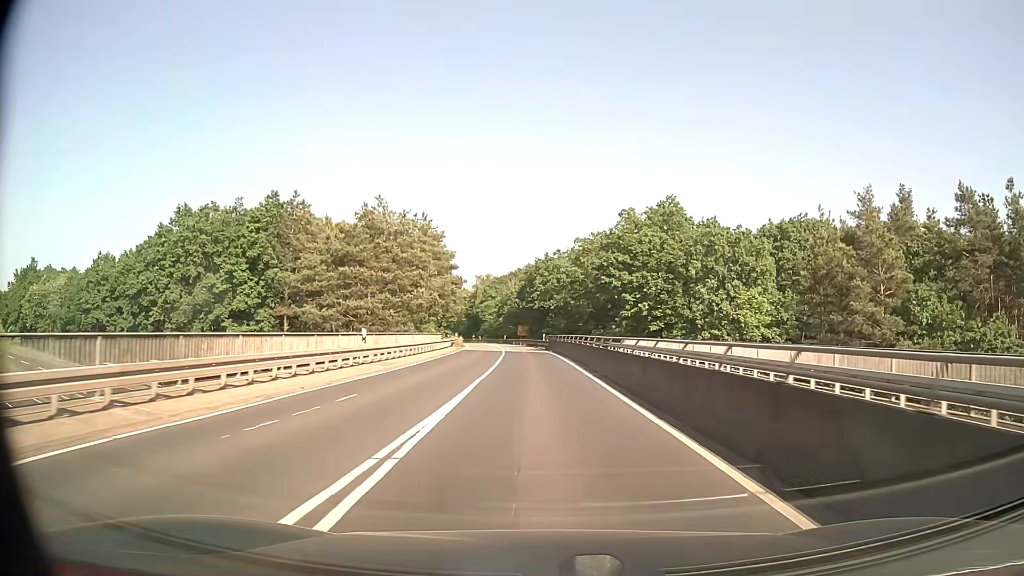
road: secondary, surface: asphalt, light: Day
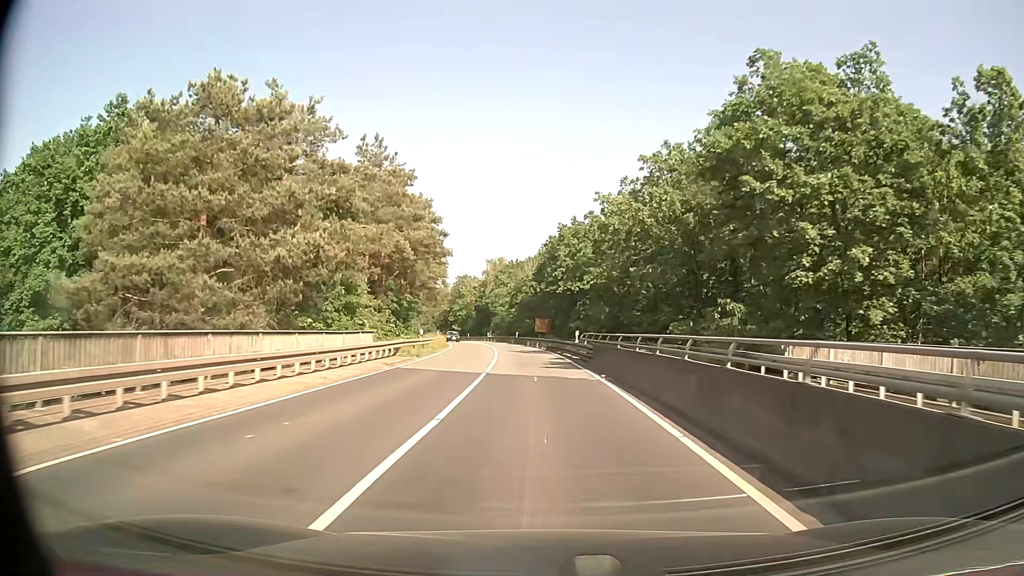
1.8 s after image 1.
(-0.2, +29.8) m; -1°
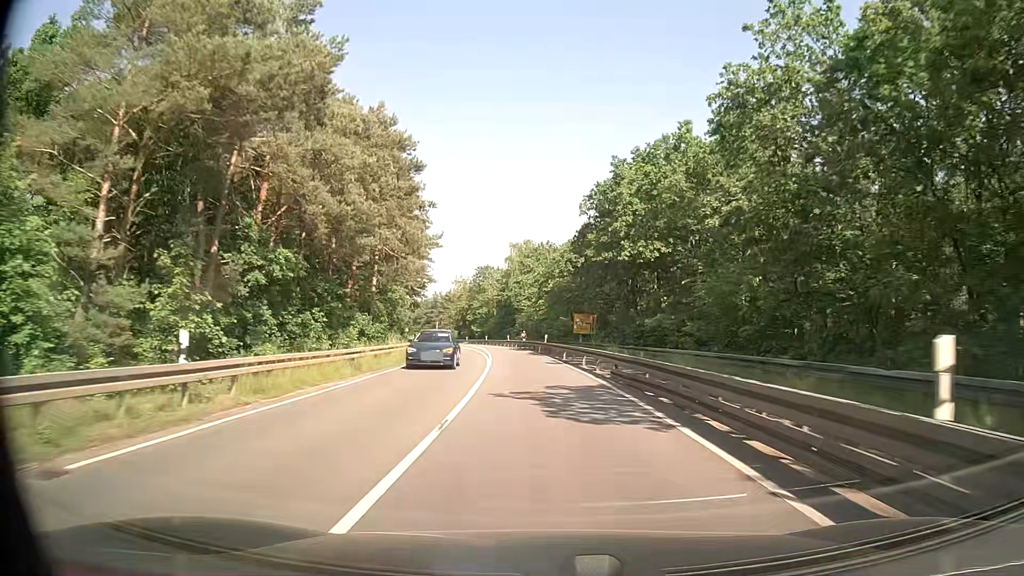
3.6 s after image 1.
(-0.7, +29.2) m; -3°
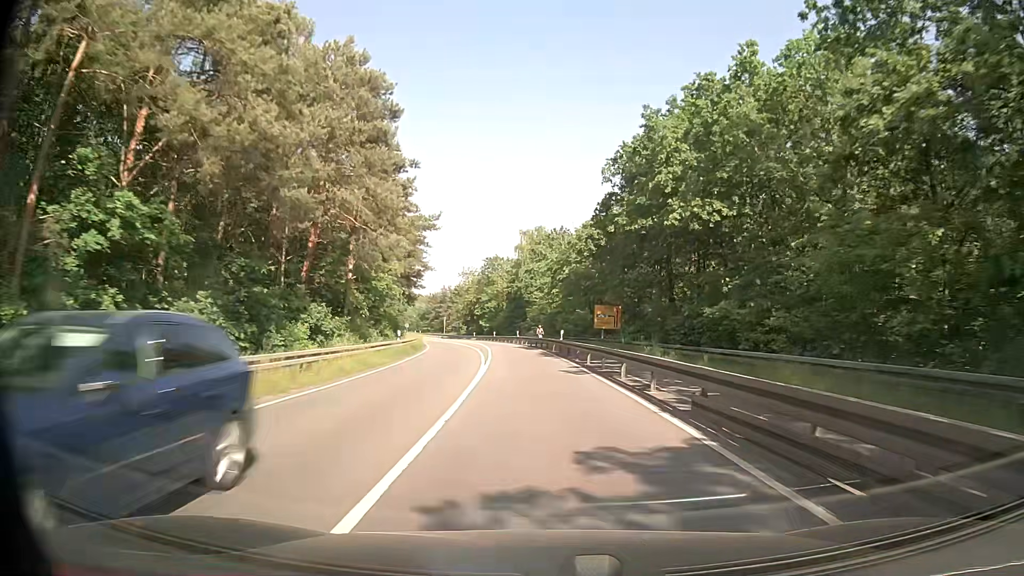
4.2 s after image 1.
(-0.1, +9.7) m; -1°
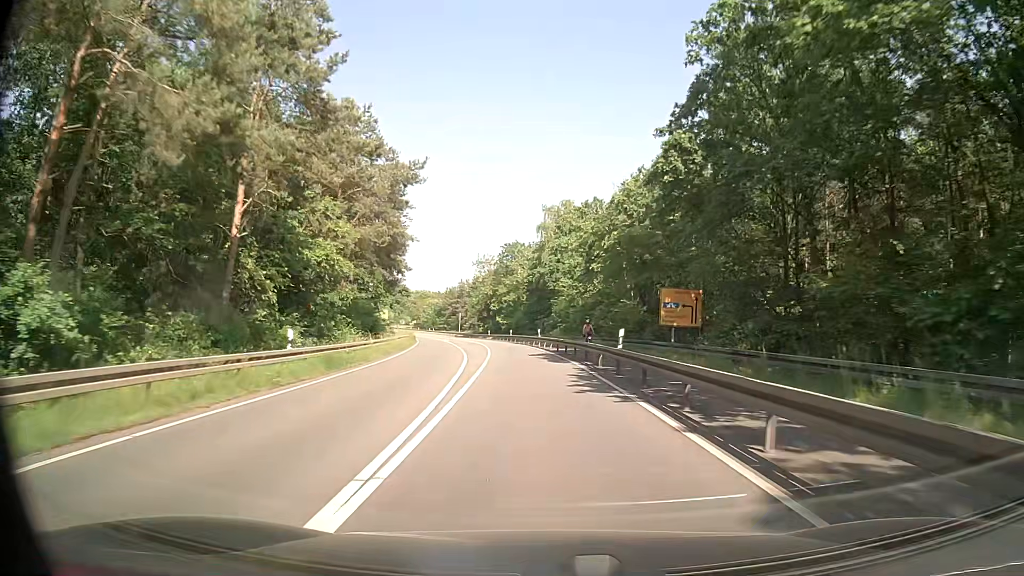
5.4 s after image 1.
(-0.3, +19.2) m; -2°
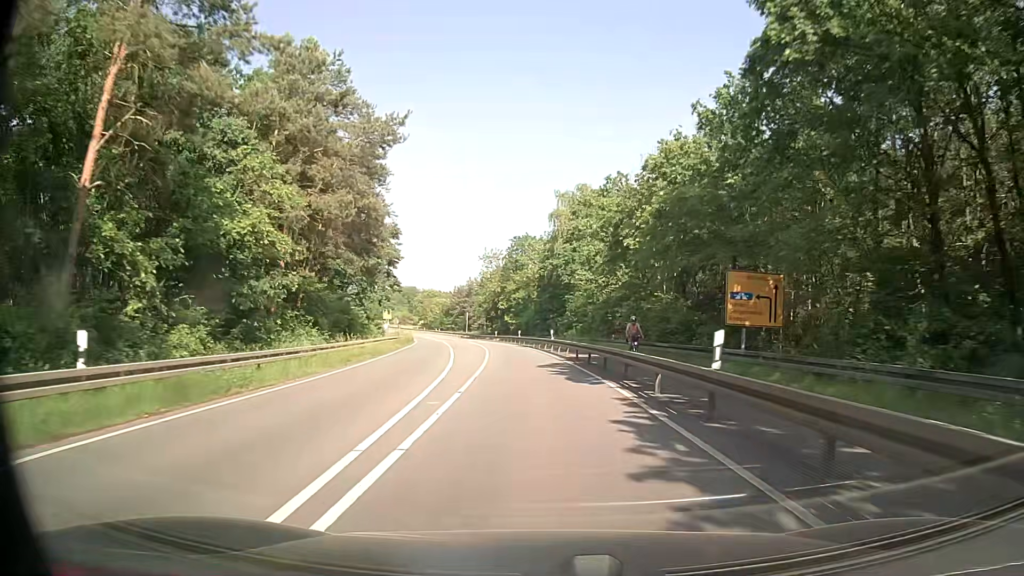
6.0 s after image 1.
(-0.1, +9.6) m; -1°
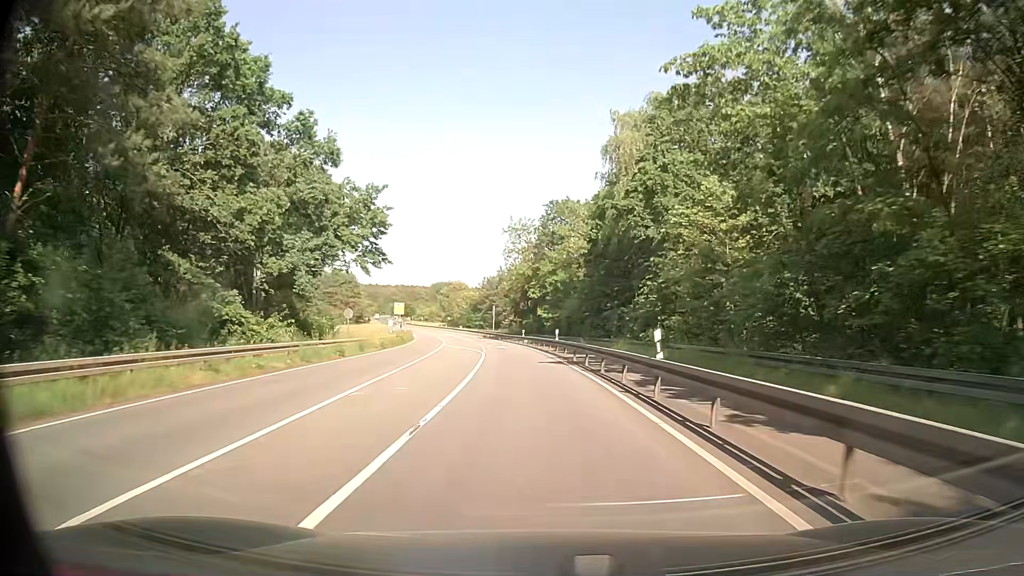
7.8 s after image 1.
(-0.6, +28.6) m; -3°
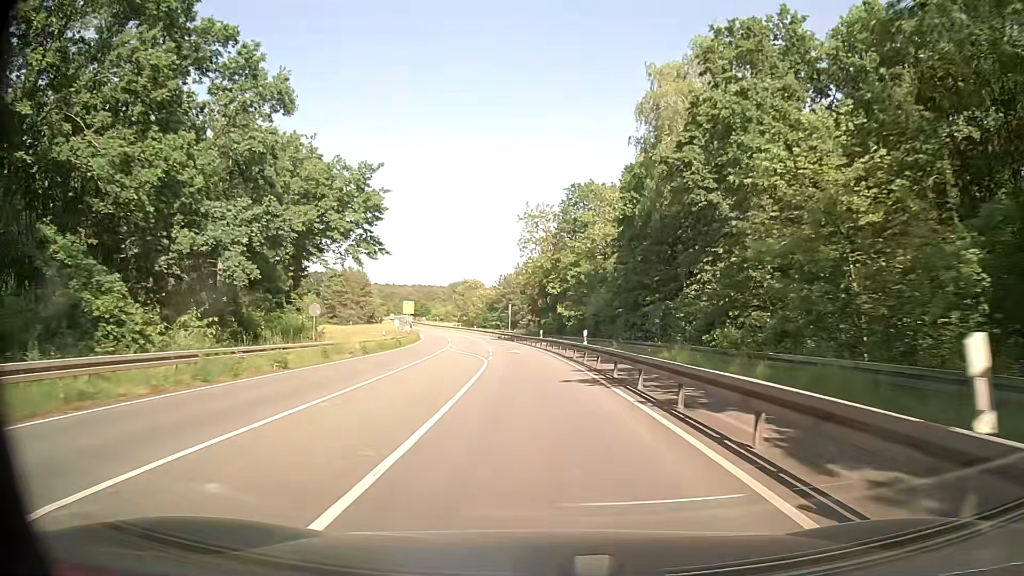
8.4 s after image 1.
(-0.2, +9.5) m; -2°
(0, +10) (-1, +20) (-2, +30) (-3, +40) (-4, +50) (-6, +60) (-8, +69) (-9, +79) (-11, +89) (-12, +99) m
